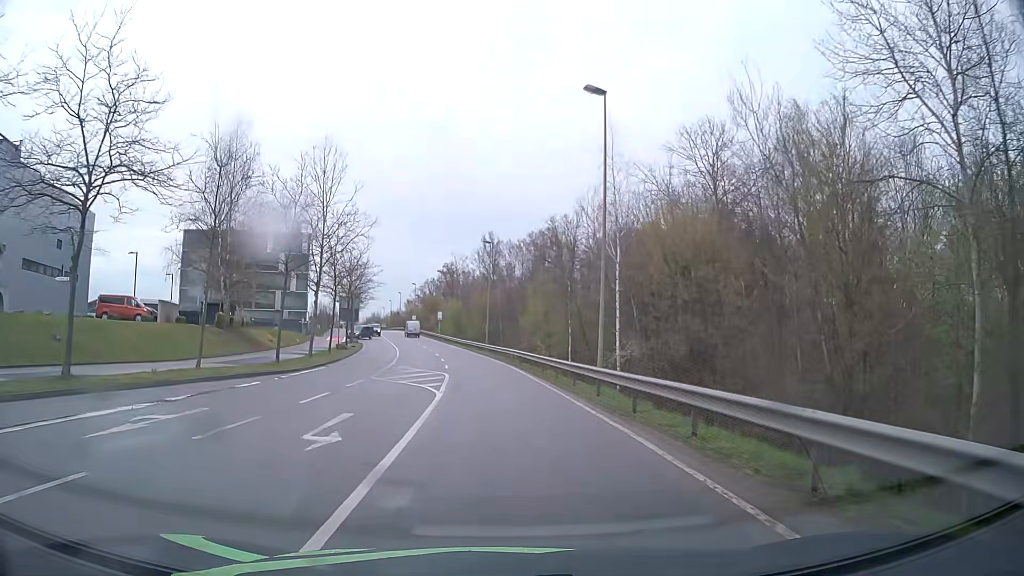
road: secondary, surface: asphalt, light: Day
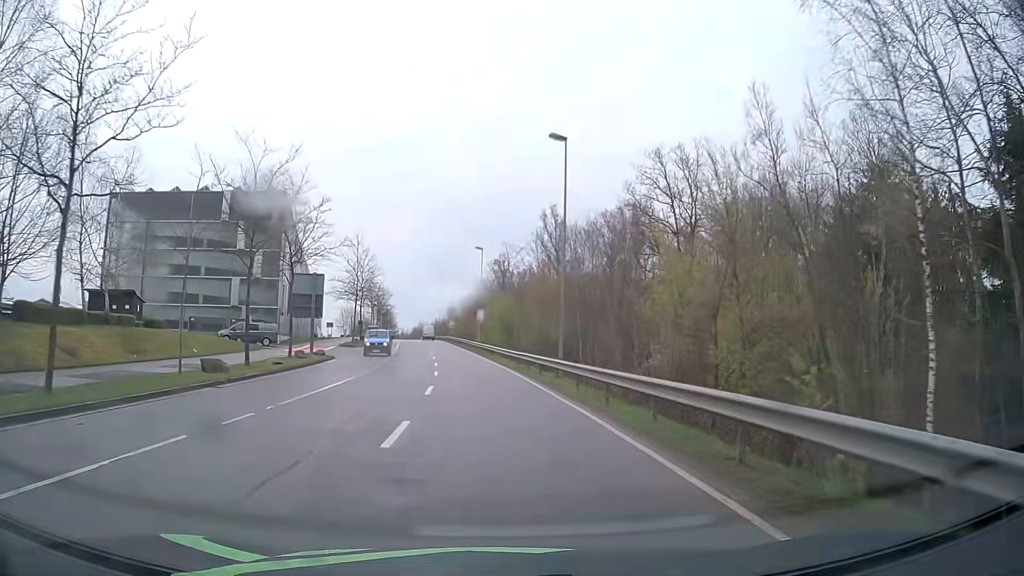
(-1.1, +34.6) m; -4°
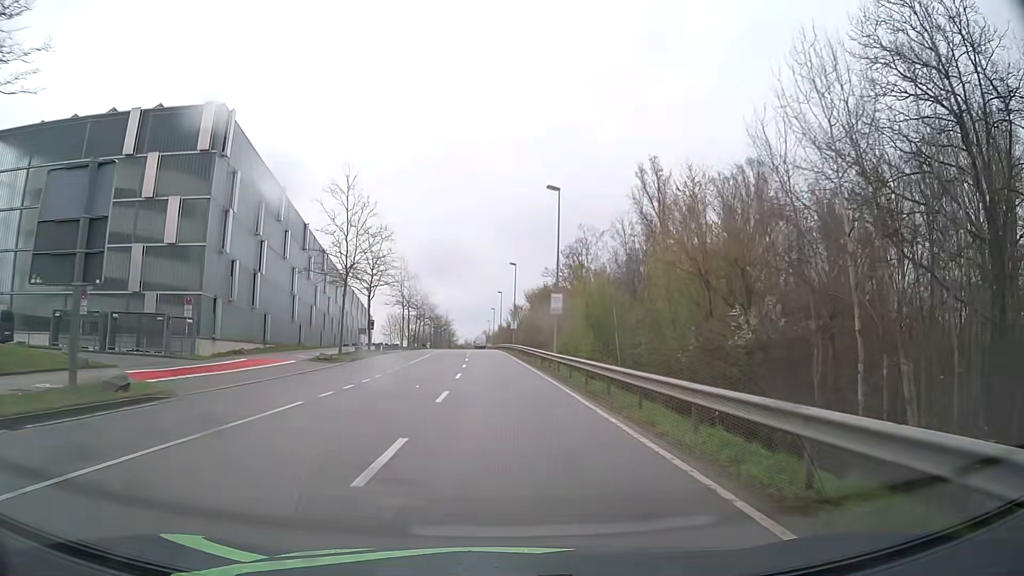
(-1.5, +29.6) m; -6°
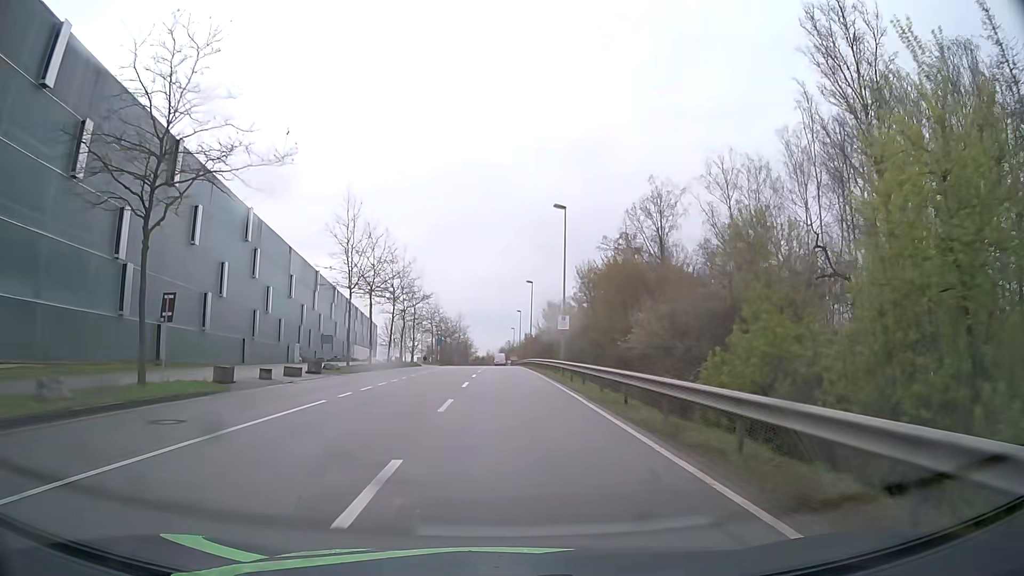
(-0.9, +37.8) m; -2°
(0, +10) (0, +20) (0, +30) (0, +40) (-1, +50) (-1, +60) (-1, +70) (-1, +80) (-1, +90) (-1, +100) m
